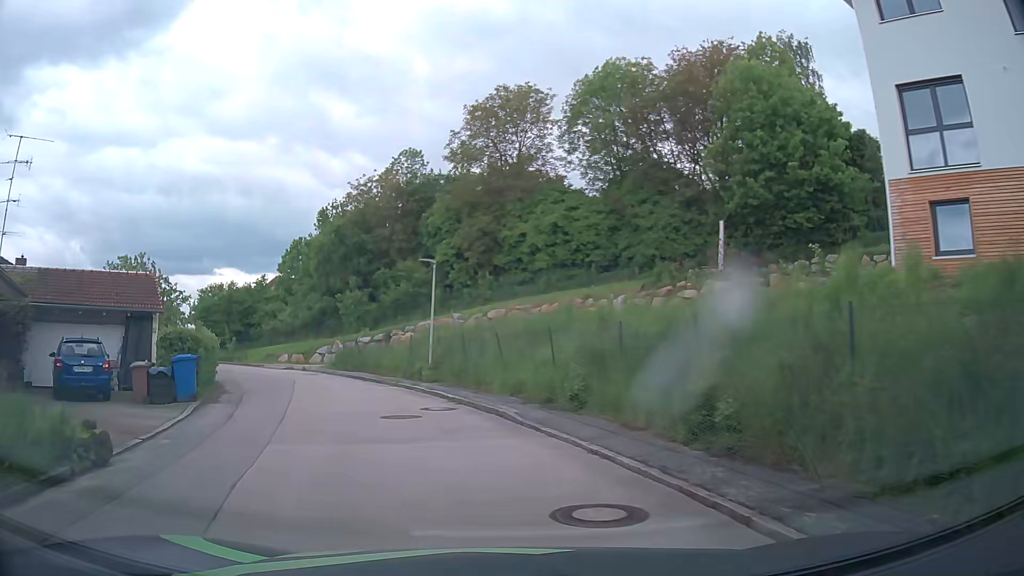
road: residential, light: Day
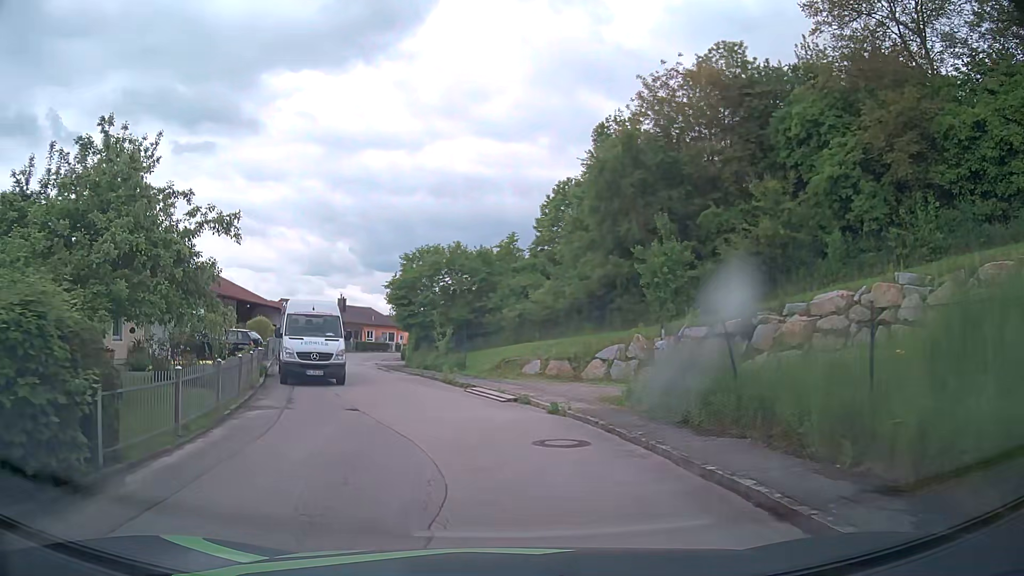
(-5.6, +22.1) m; -25°
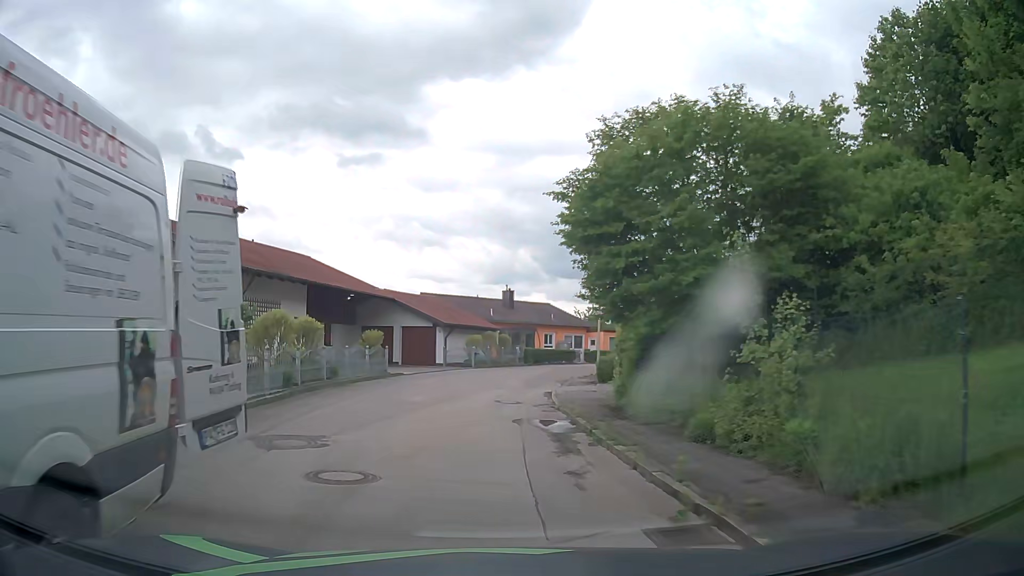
(-3.2, +22.3) m; -15°
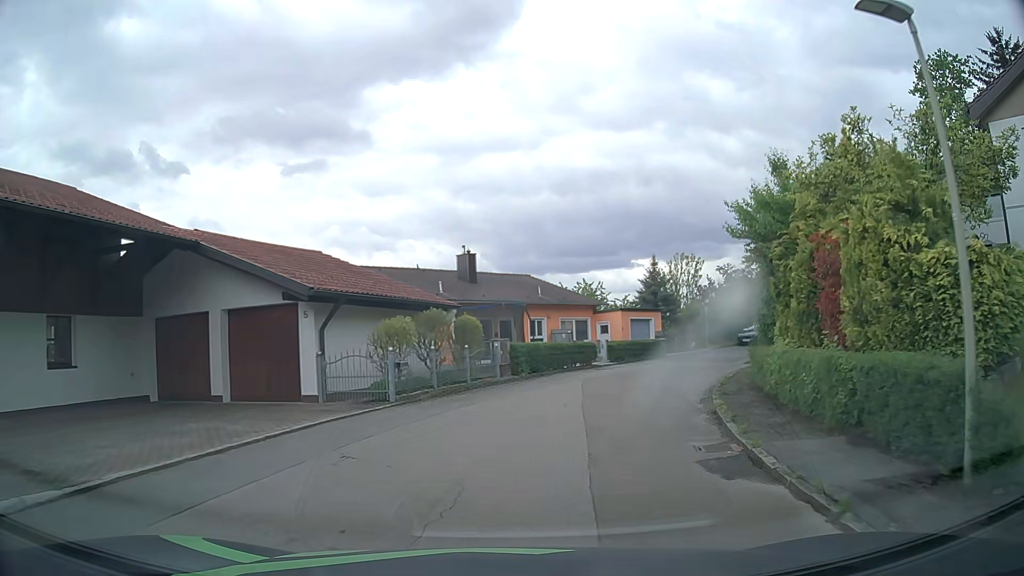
(-0.8, +22.7) m; +2°
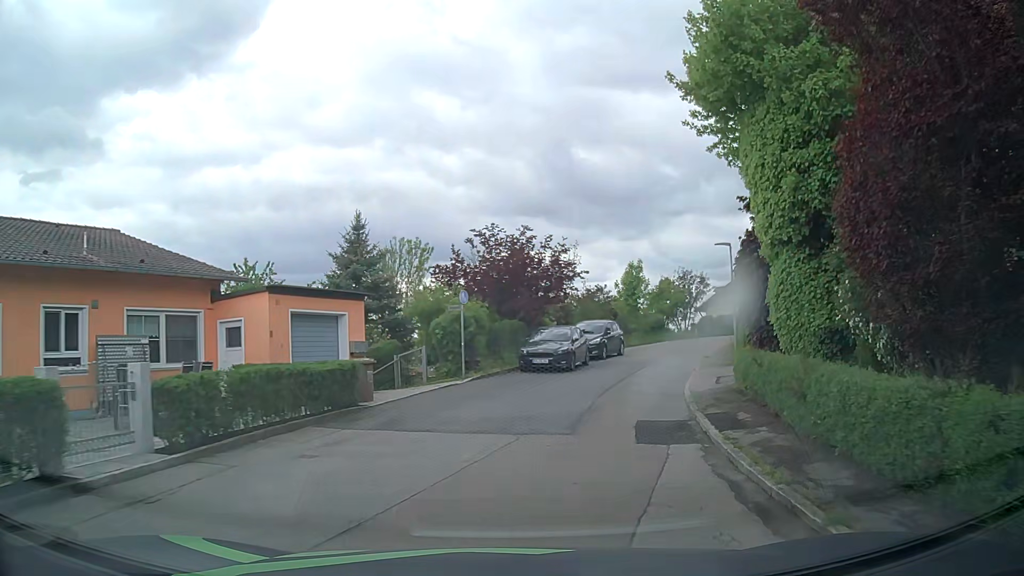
(+4.5, +21.7) m; +24°
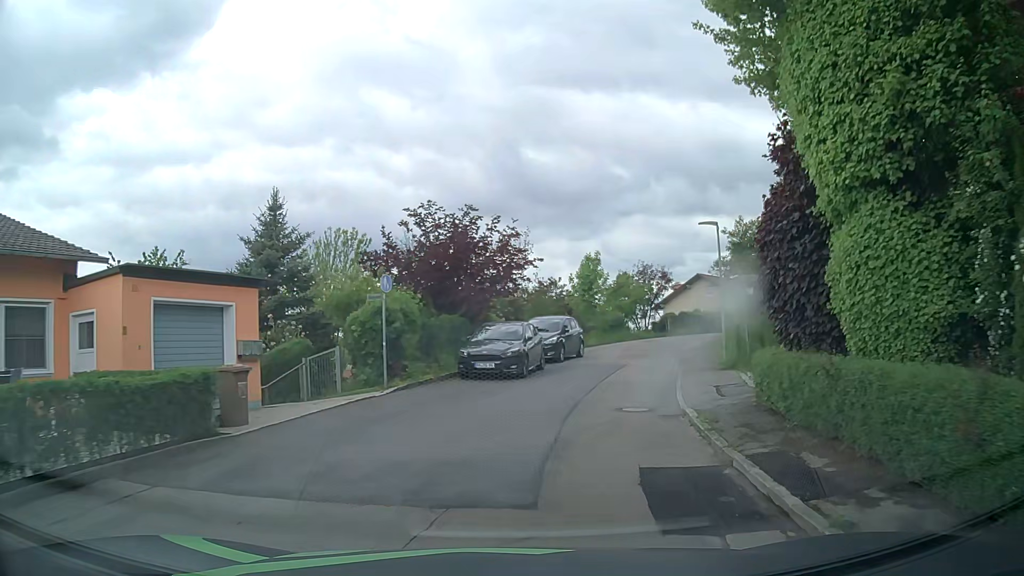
(+0.2, +4.4) m; +4°
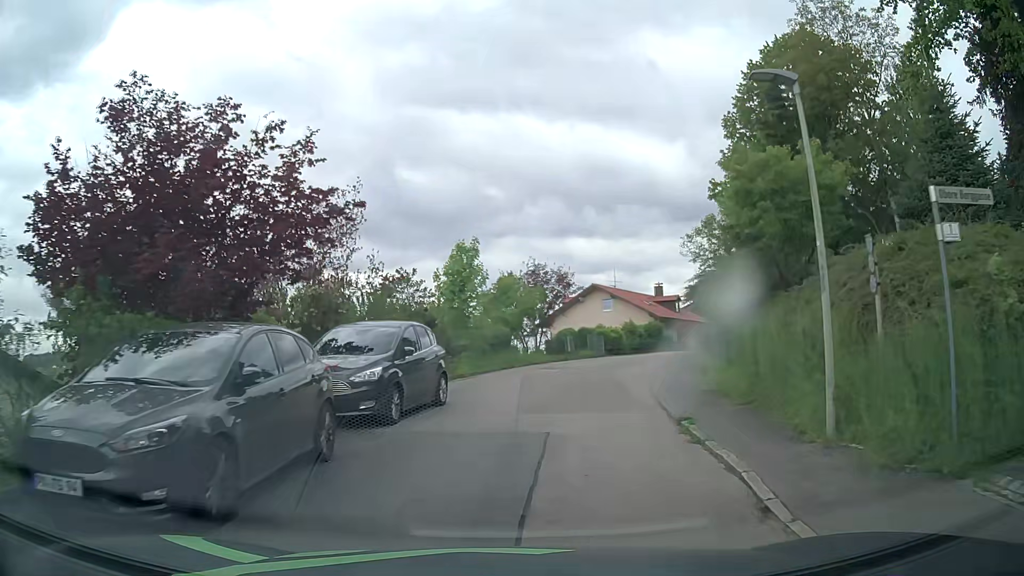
(+1.4, +13.1) m; +12°
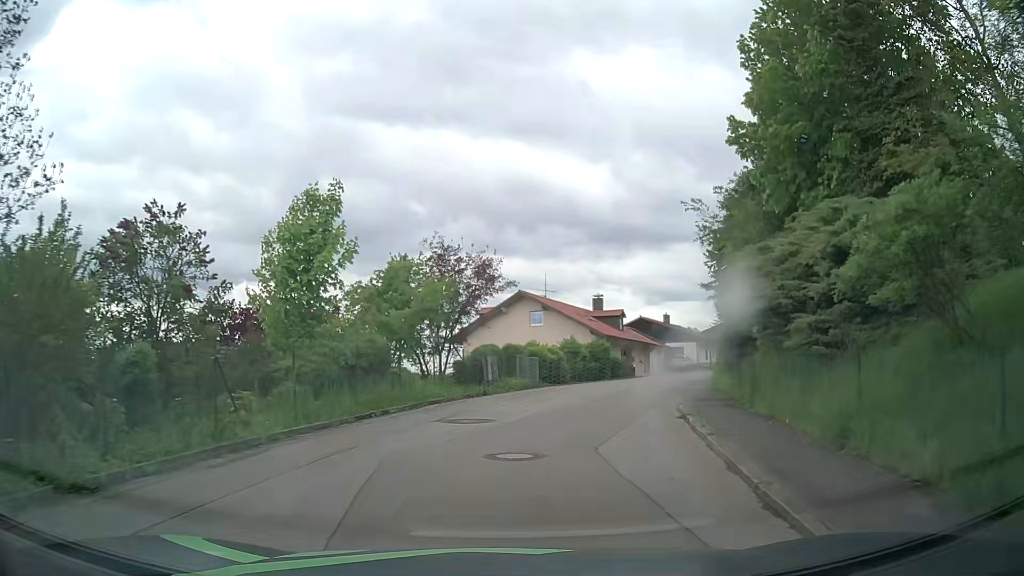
(+0.7, +12.8) m; +7°
(+1, +10) (+2, +20) (+5, +29) (+9, +39) (+13, +48) (+18, +56) (+24, +65) (+30, +73) (+37, +80) (+44, +87) m
